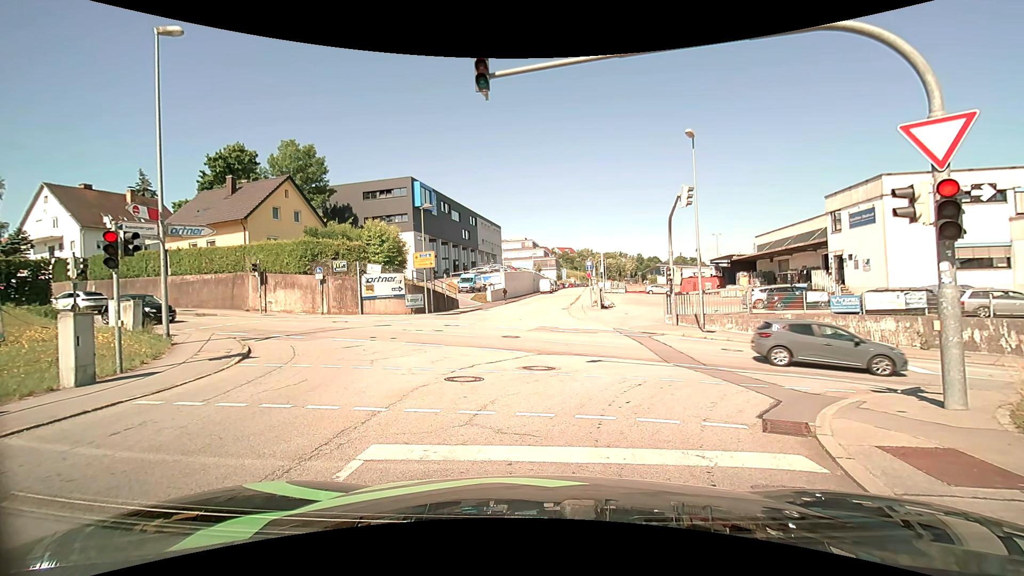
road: residential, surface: asphalt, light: Day
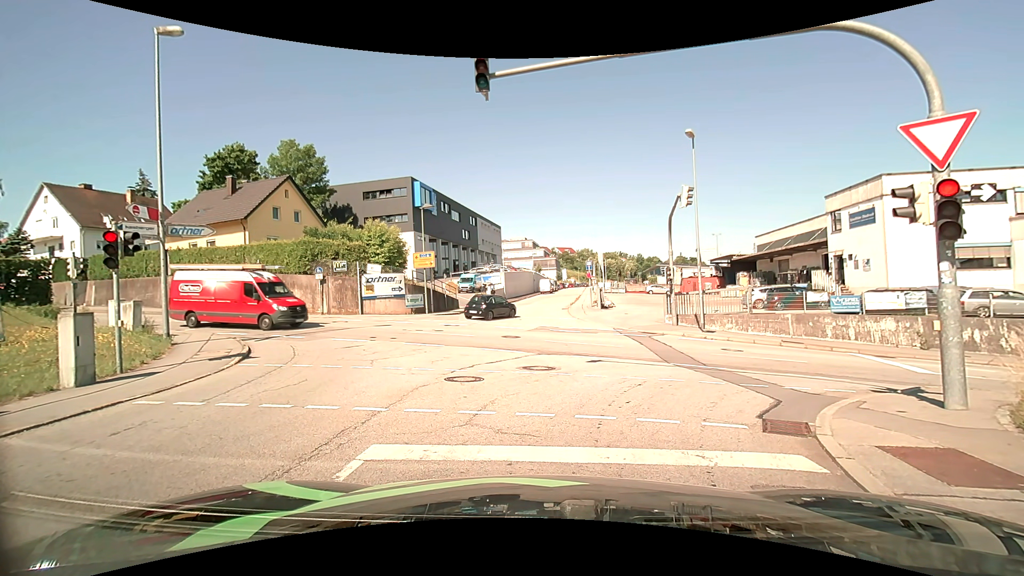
(0.0, 0.0) m; 0°
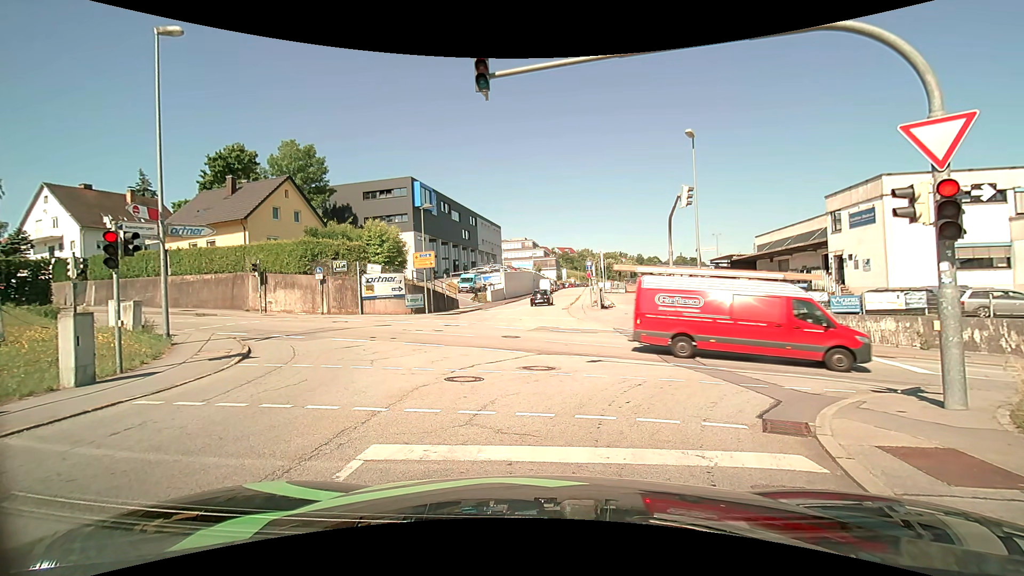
(0.0, 0.0) m; 0°
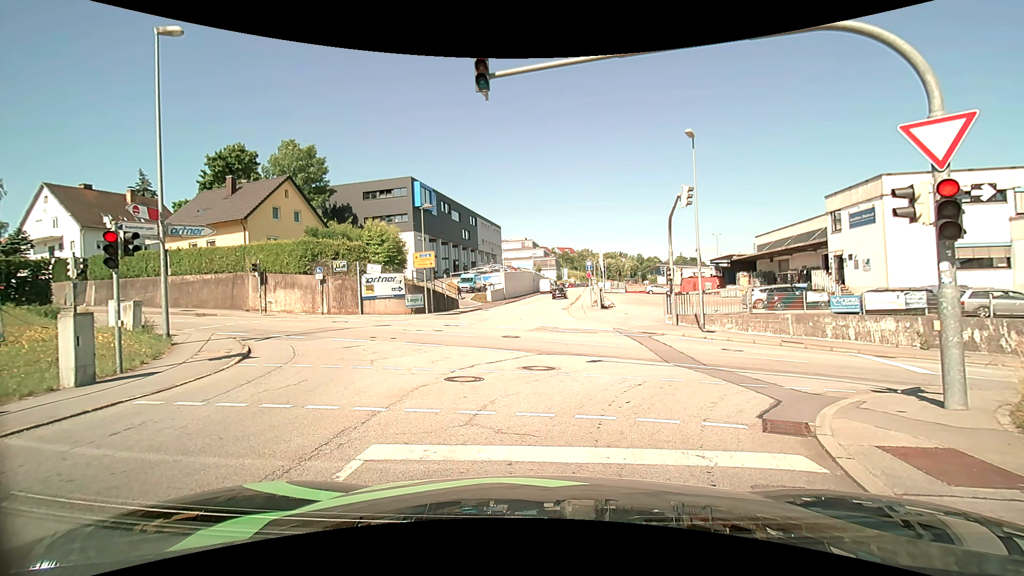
(0.0, 0.0) m; 0°
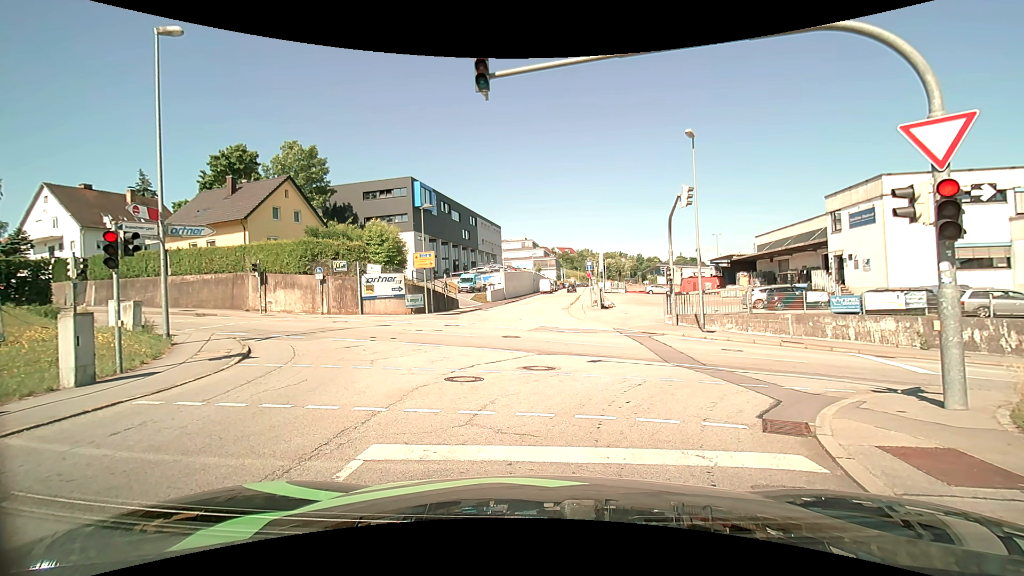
(0.0, 0.0) m; 0°
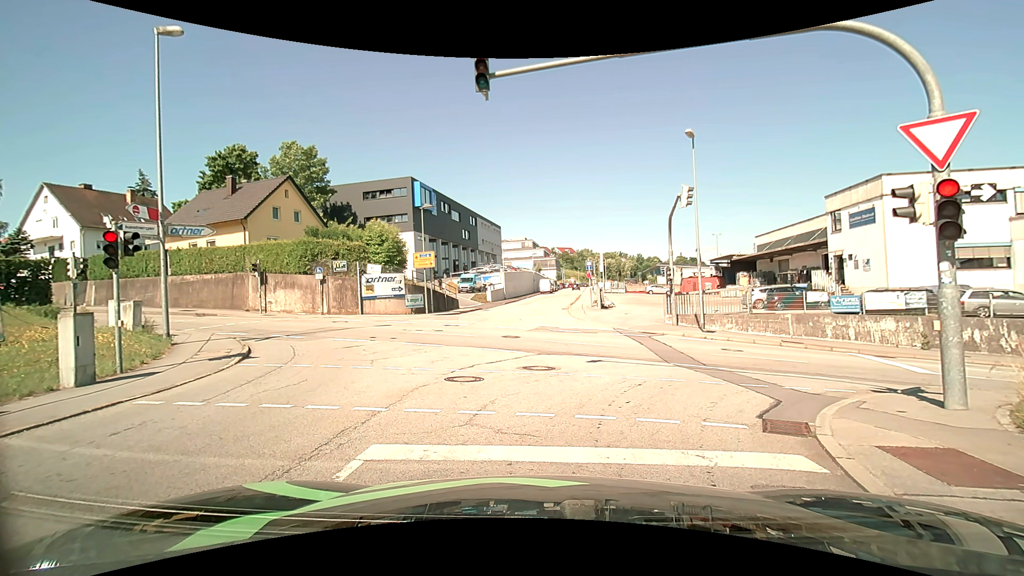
(0.0, 0.0) m; 0°
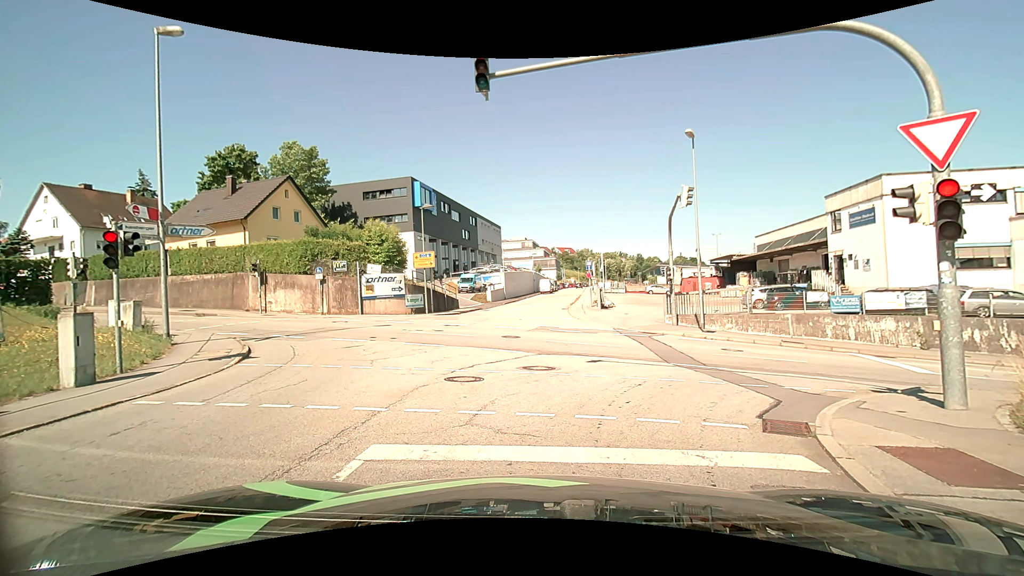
(0.0, 0.0) m; 0°
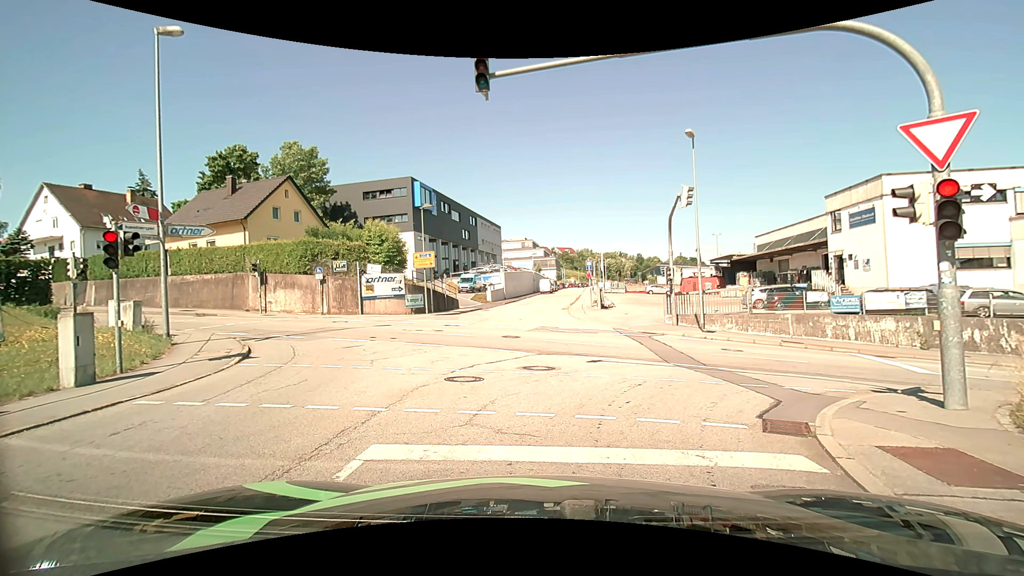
(0.0, 0.0) m; 0°
